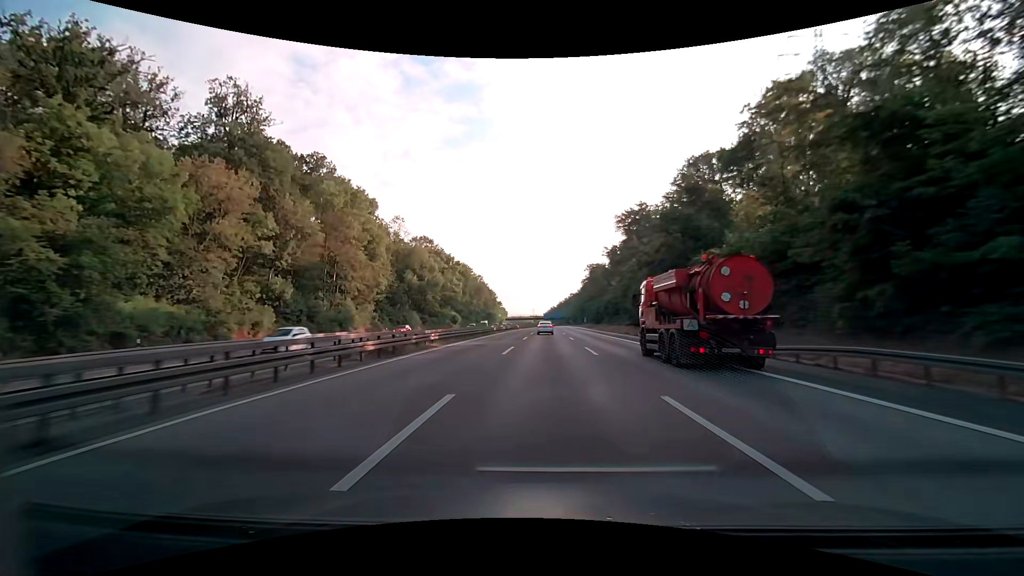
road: motorway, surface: asphalt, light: Day
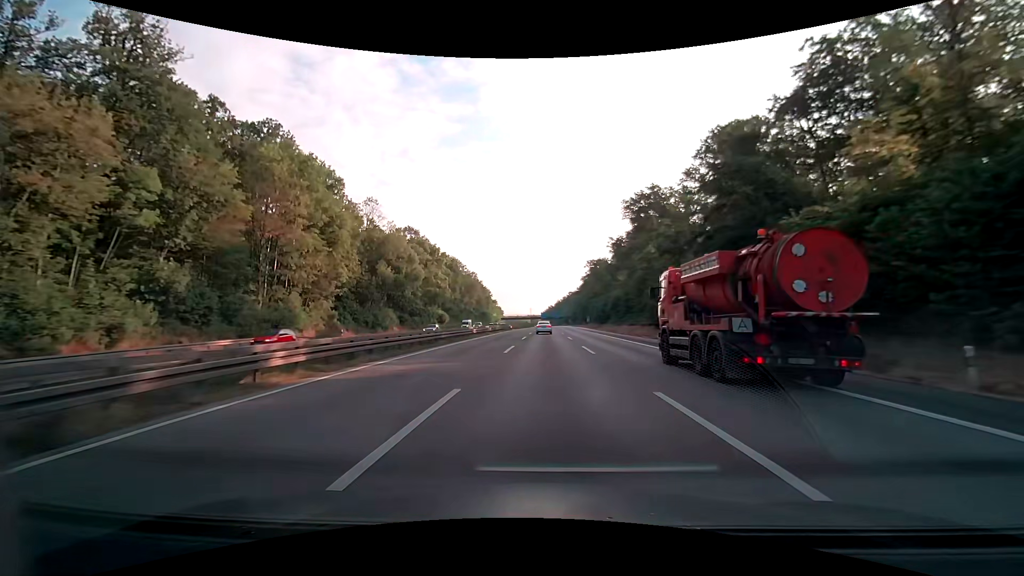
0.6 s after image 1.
(0.0, +16.8) m; 0°
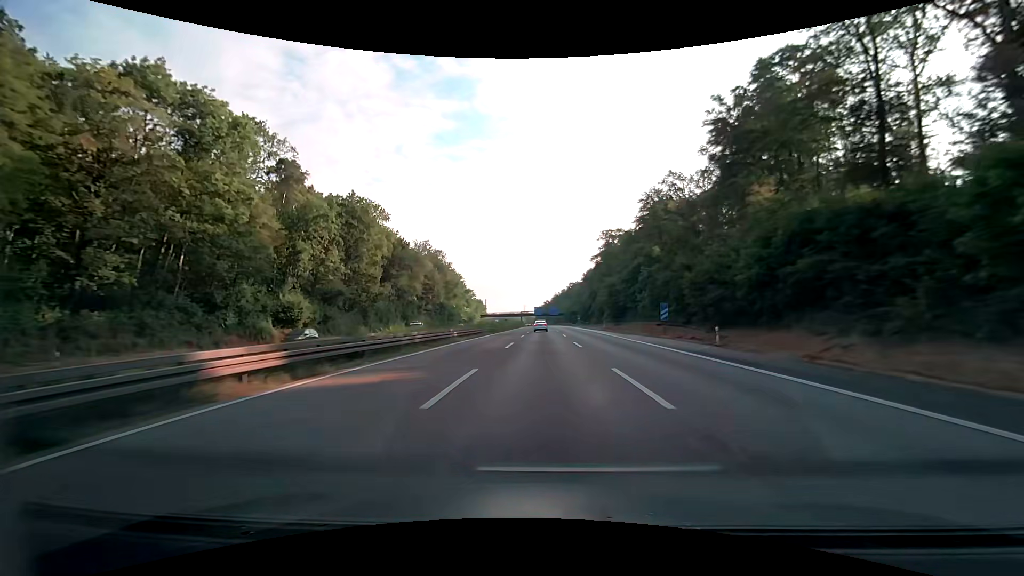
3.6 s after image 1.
(+0.5, +84.4) m; +1°
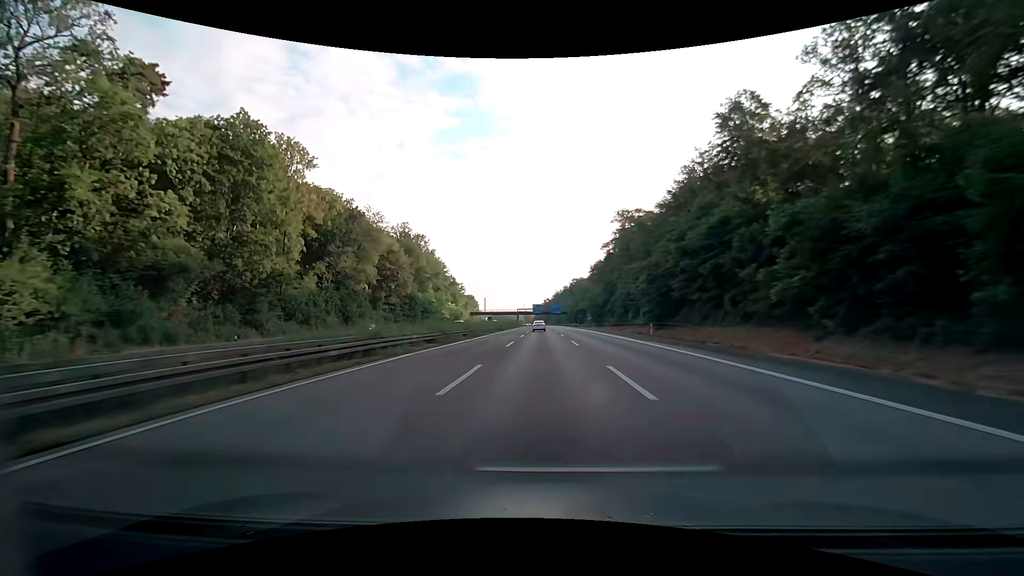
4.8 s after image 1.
(0.0, +33.8) m; 0°
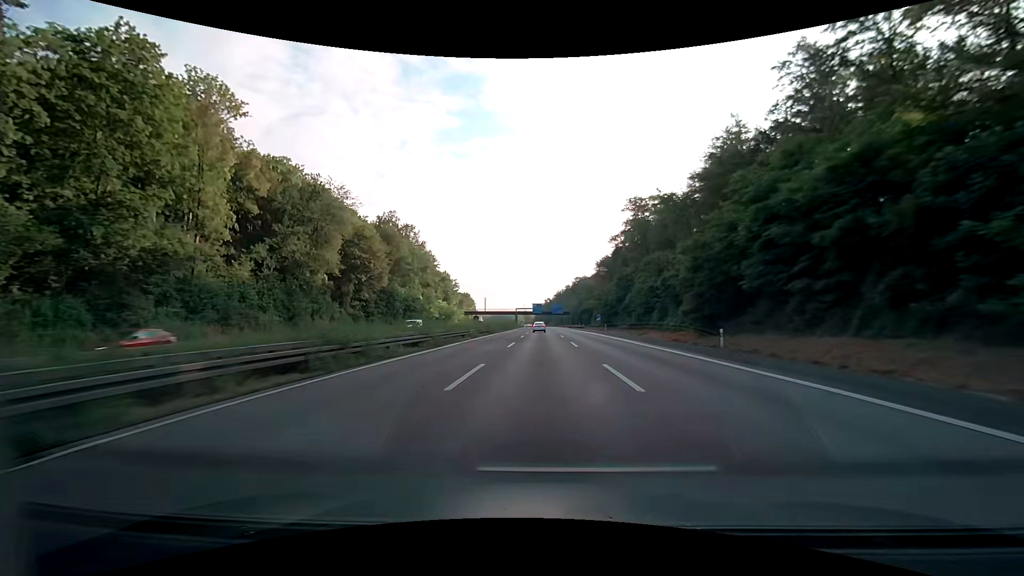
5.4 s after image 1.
(0.0, +17.0) m; 0°
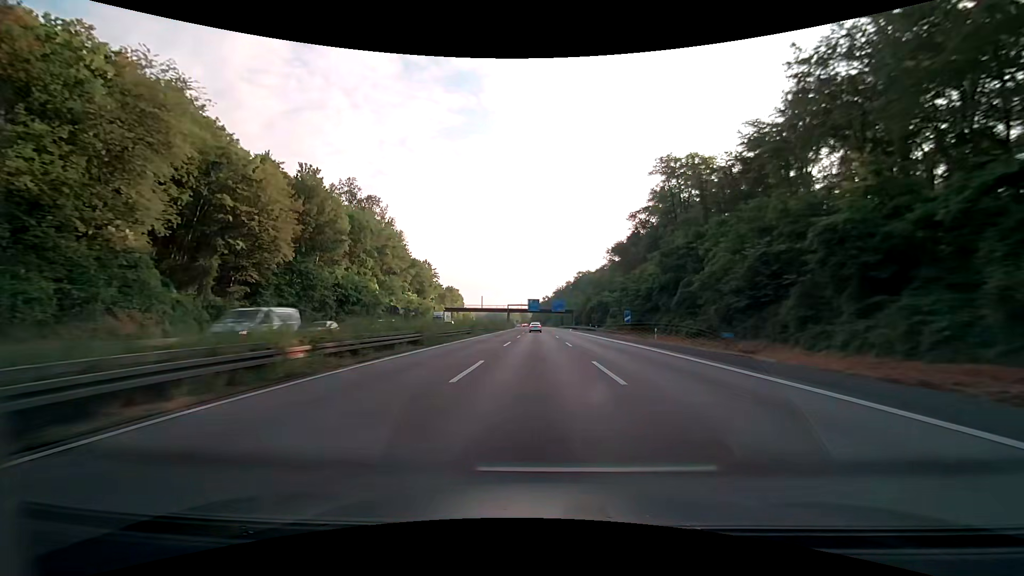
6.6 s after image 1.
(0.0, +34.0) m; 0°
(0, +10) (0, +20) (0, +30) (0, +40) (0, +50) (+1, +60) (+1, +70) (+1, +80) (+1, +90) (+1, +100) m
